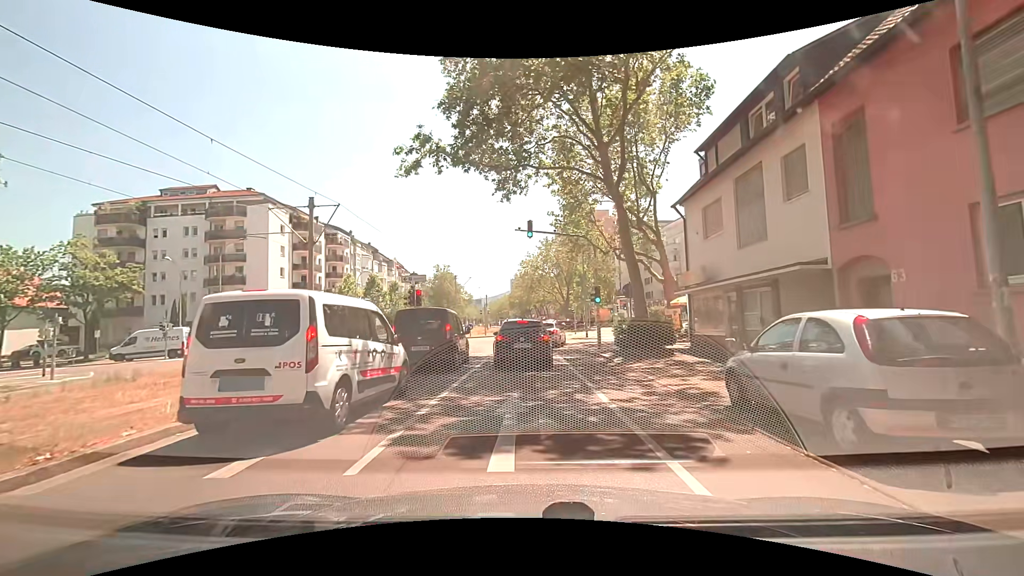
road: tertiary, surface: asphalt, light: Day
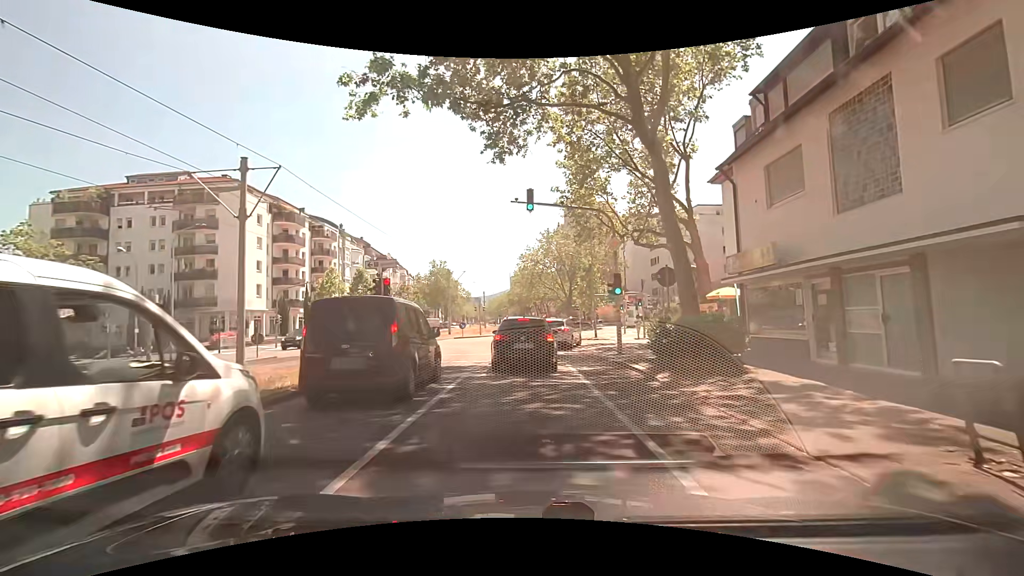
(0.0, +5.4) m; 0°
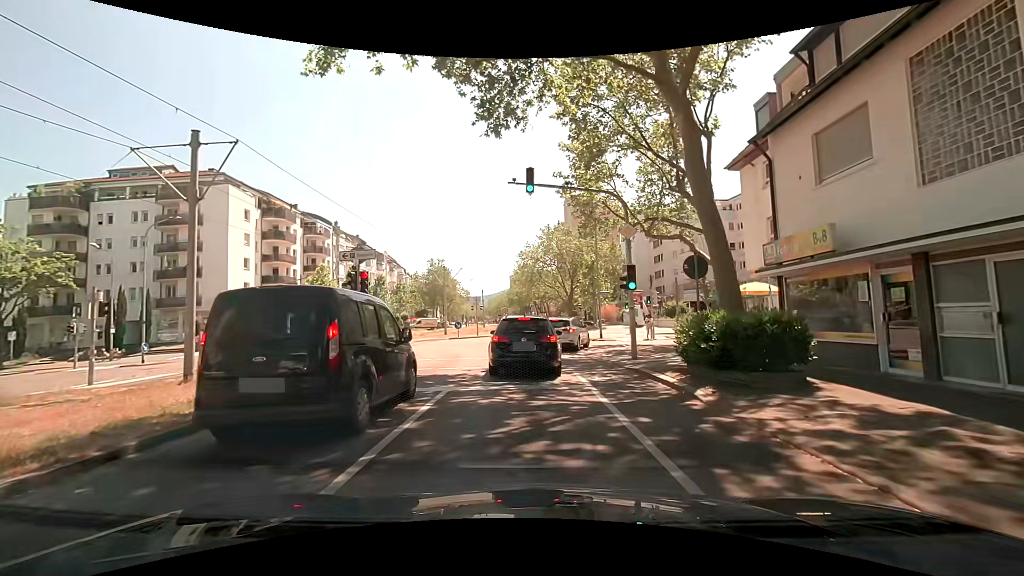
(0.0, +2.5) m; 0°
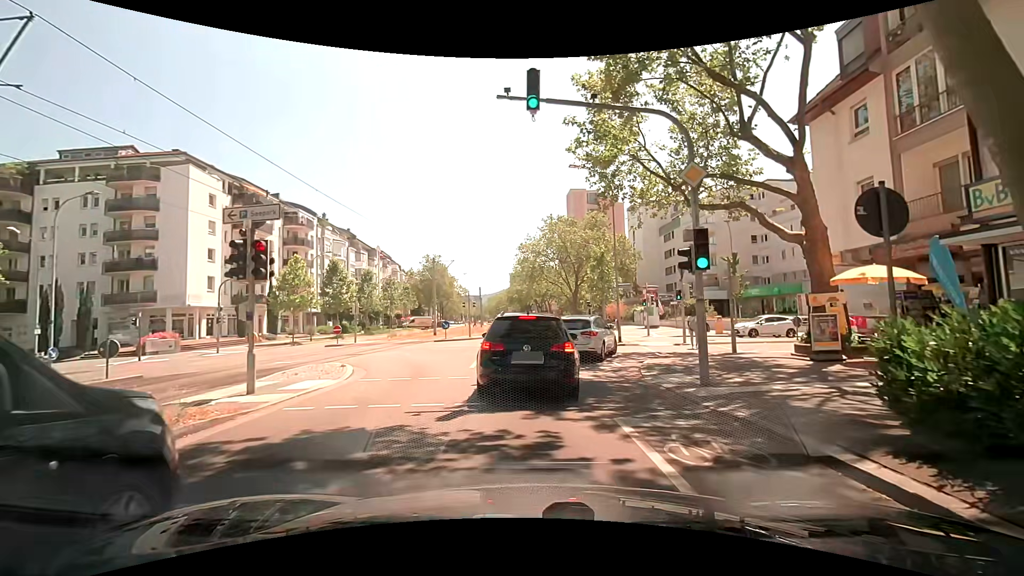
(+0.1, +6.3) m; +1°
